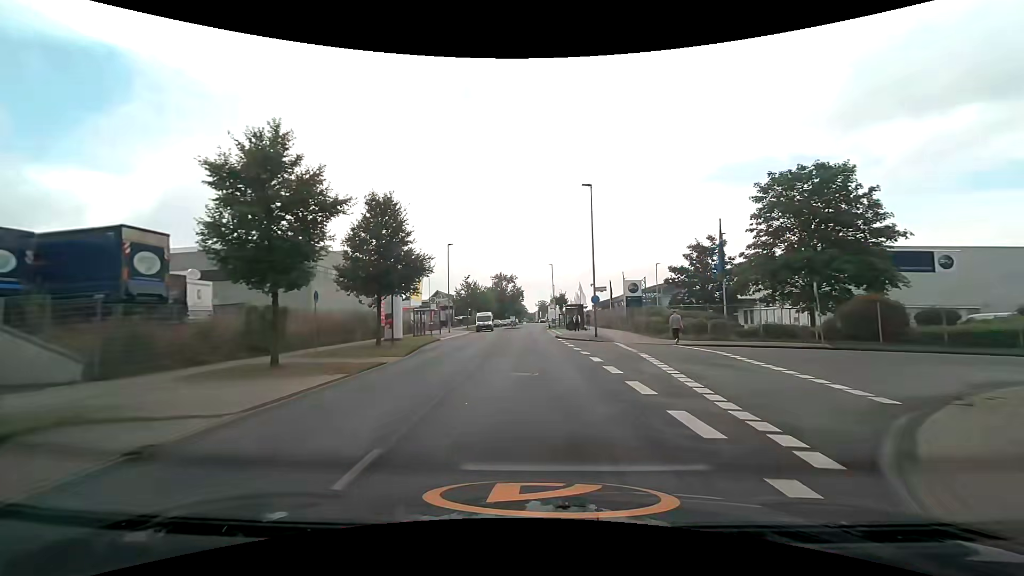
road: unclassified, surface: asphalt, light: Day
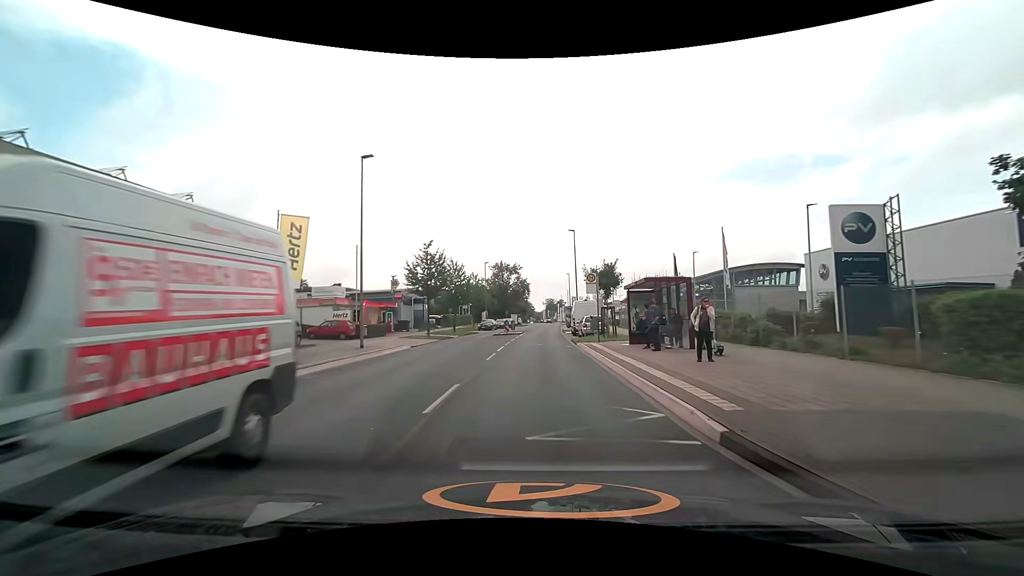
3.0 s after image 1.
(0.0, +31.8) m; 0°
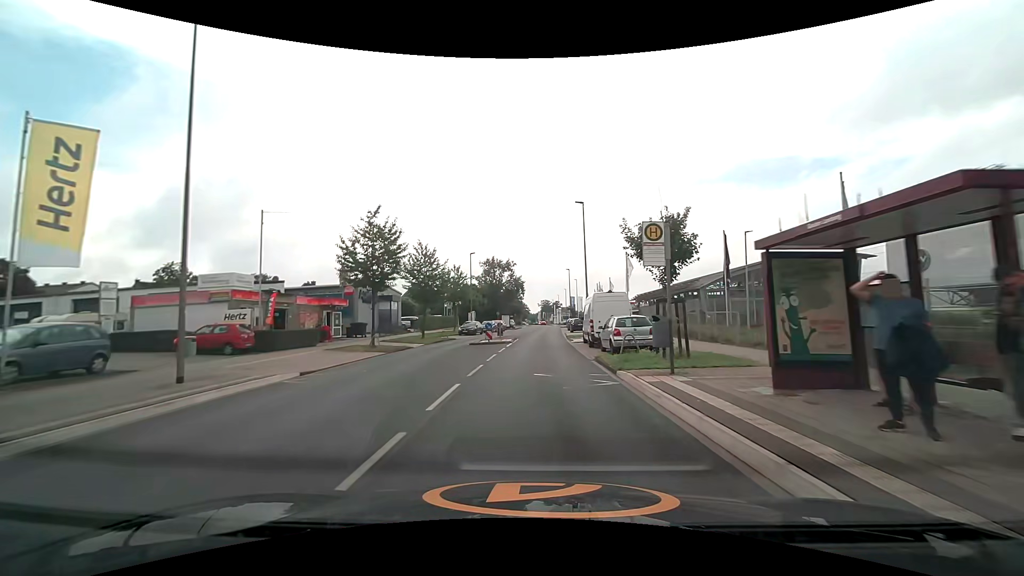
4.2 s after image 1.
(0.0, +13.3) m; +1°
(0, +10) (0, +20) (0, +30) (+1, +40) (+1, +50) (+1, +60) (+2, +70) (+2, +80) (+3, +90) (+3, +100) m
